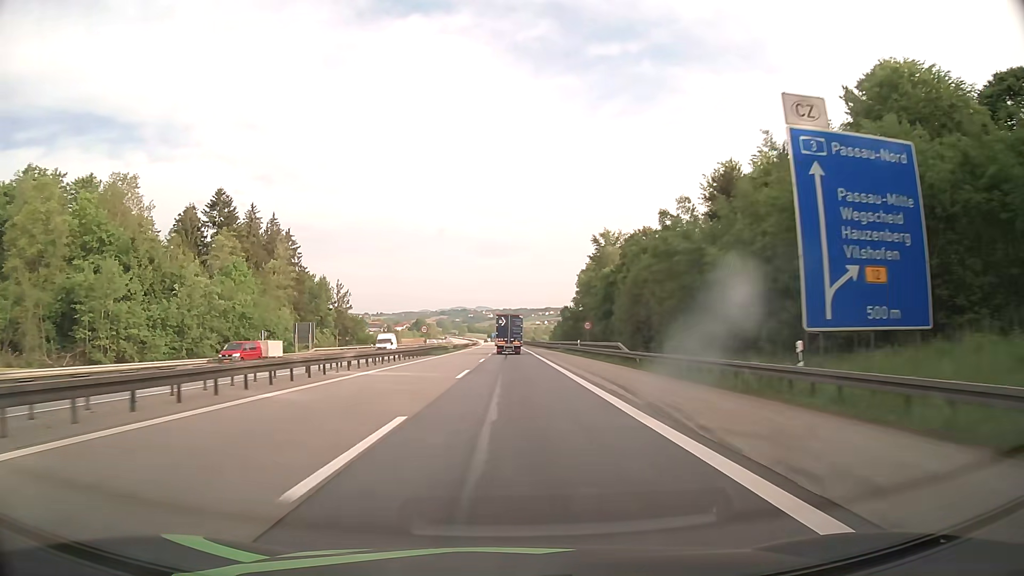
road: motorway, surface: asphalt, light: Day
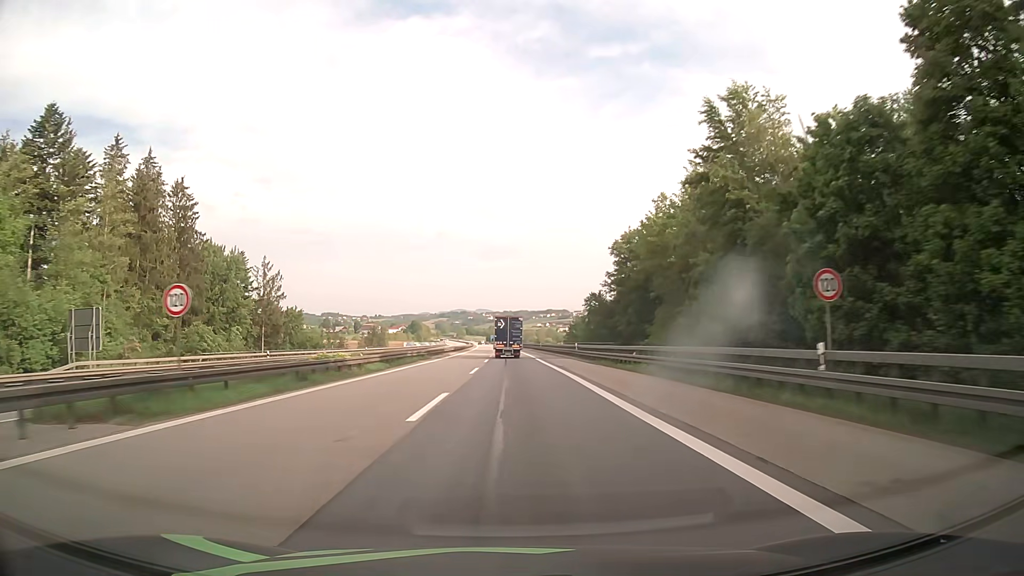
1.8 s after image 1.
(+0.1, +47.7) m; 0°
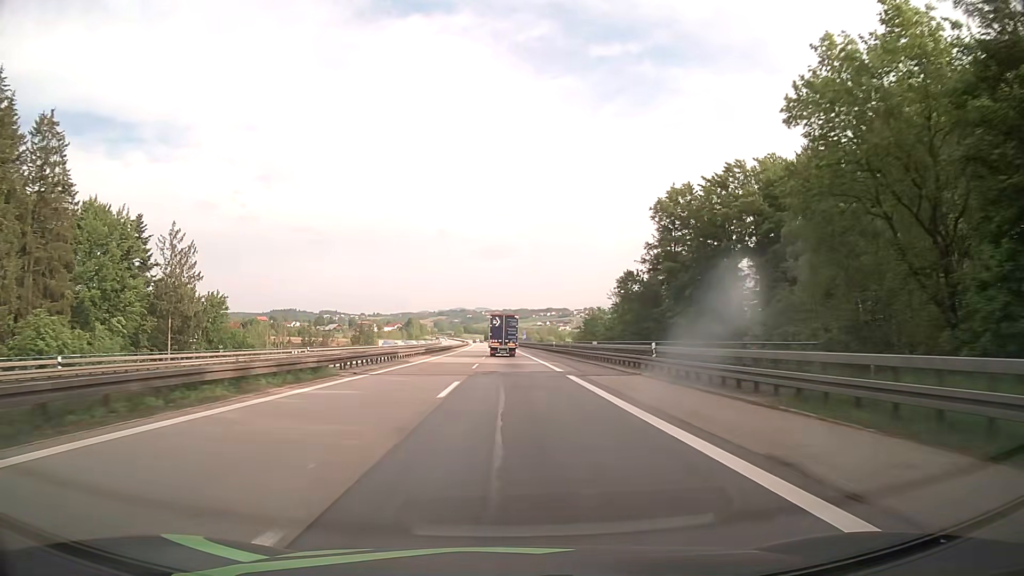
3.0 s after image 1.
(+0.1, +31.2) m; 0°
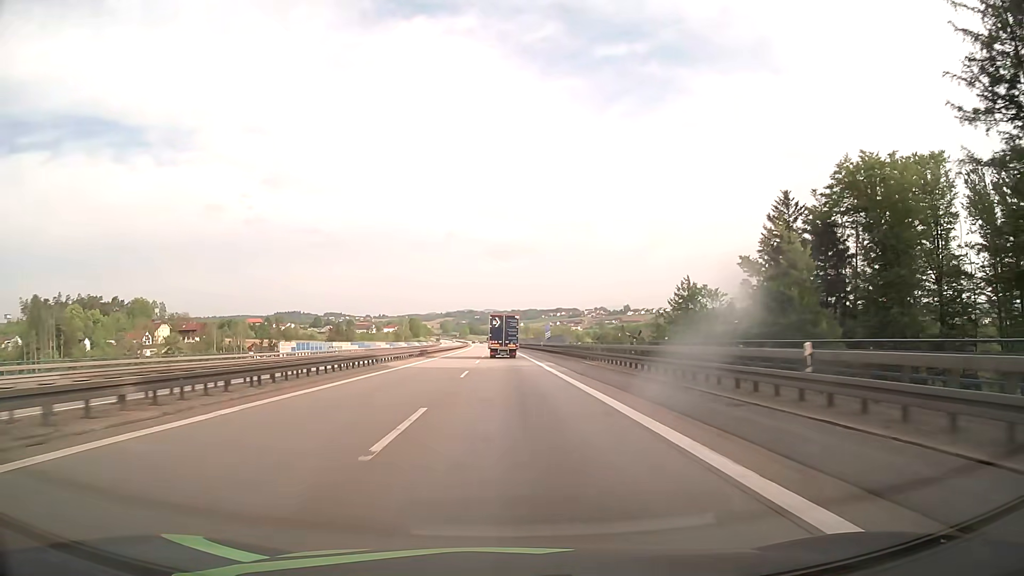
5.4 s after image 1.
(-0.5, +62.3) m; -1°
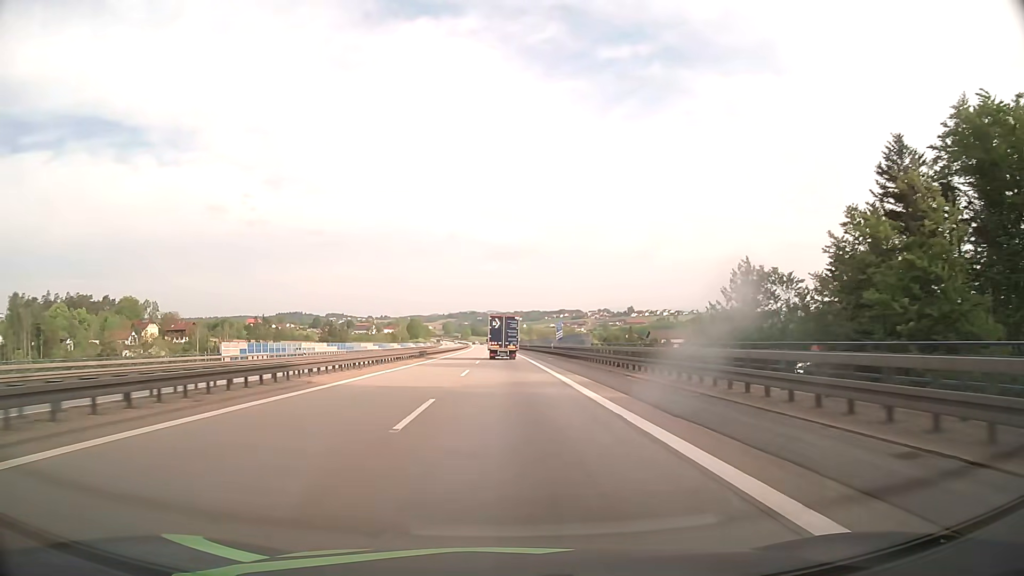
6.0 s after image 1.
(0.0, +15.7) m; 0°
